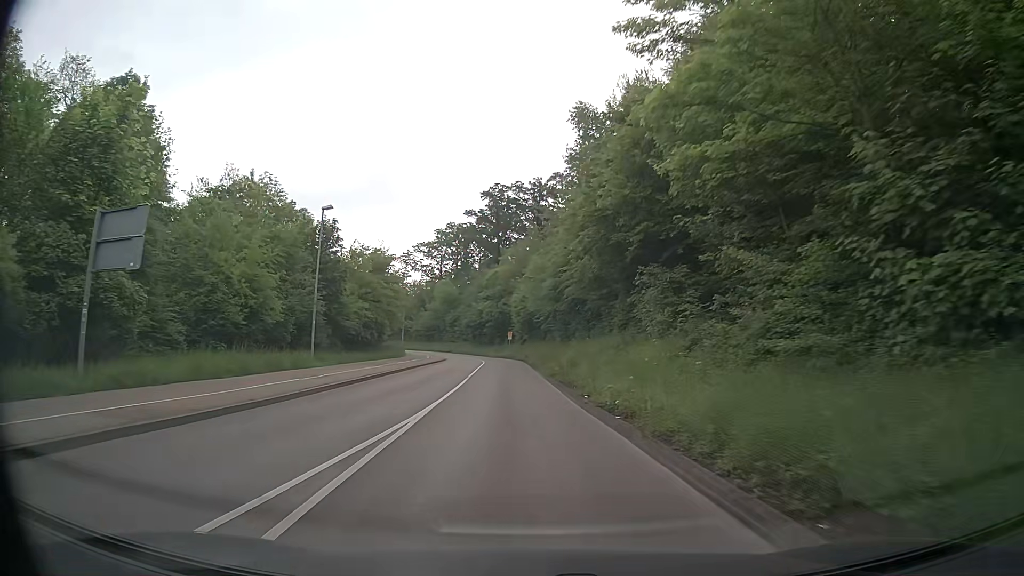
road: secondary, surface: asphalt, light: Day
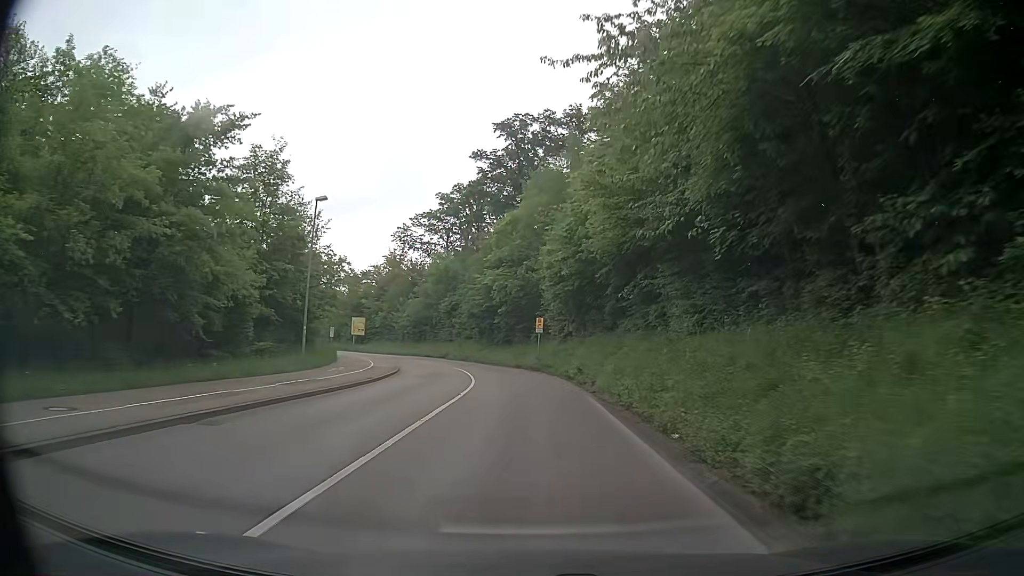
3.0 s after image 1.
(-1.1, +37.7) m; -2°
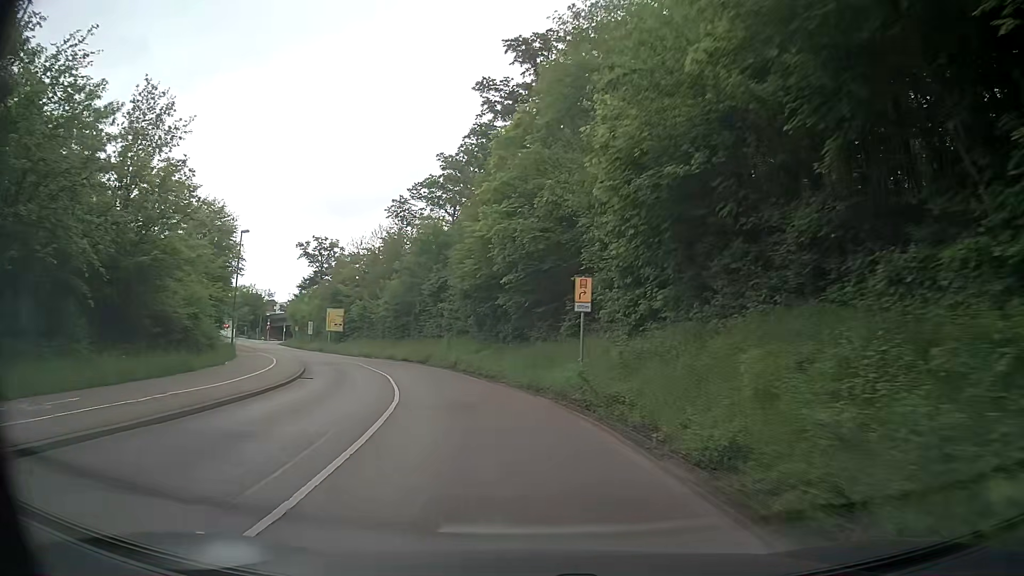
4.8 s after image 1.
(-0.1, +23.0) m; -2°
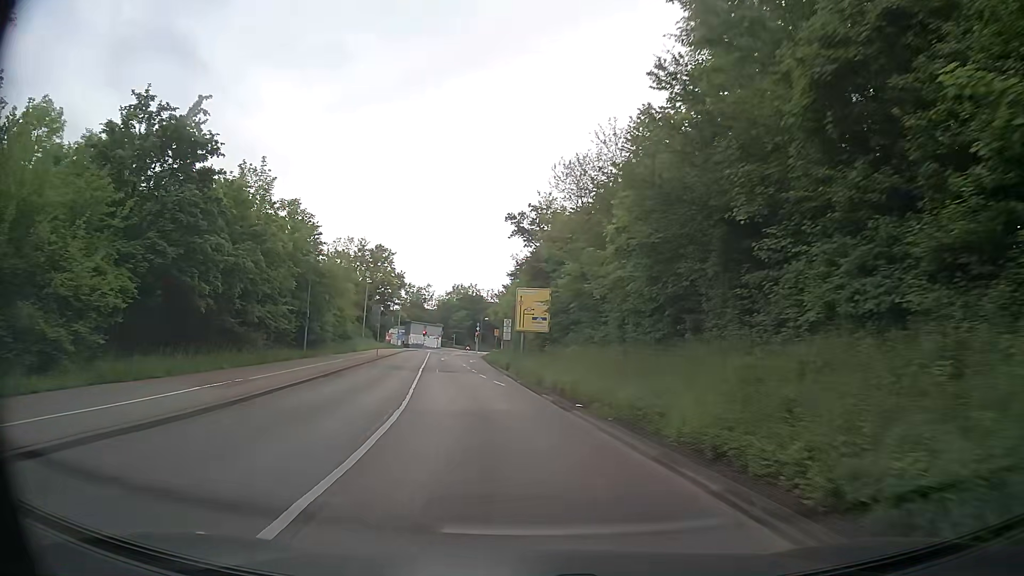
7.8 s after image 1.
(-7.1, +37.3) m; -22°
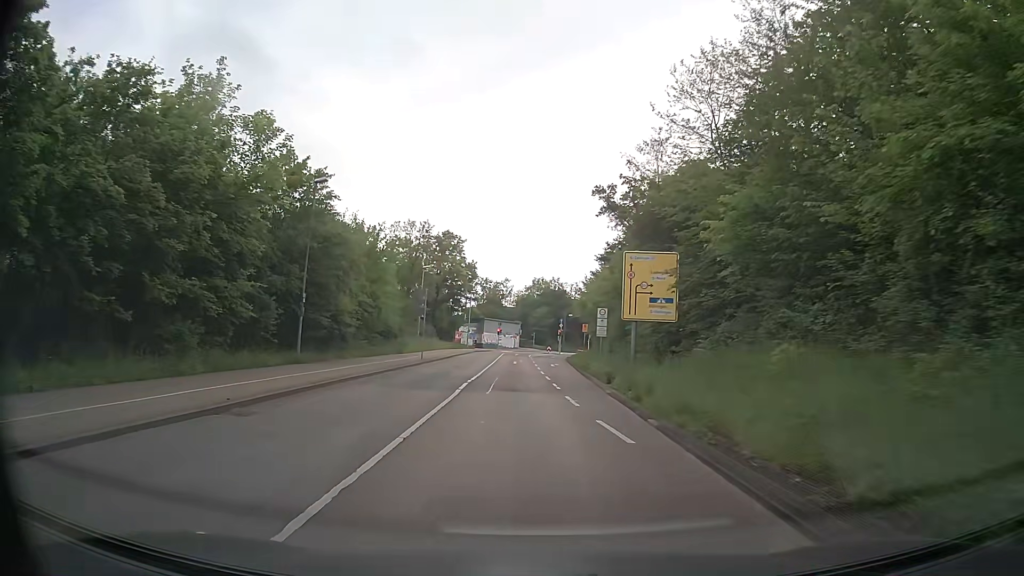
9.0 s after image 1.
(-1.2, +15.2) m; -7°
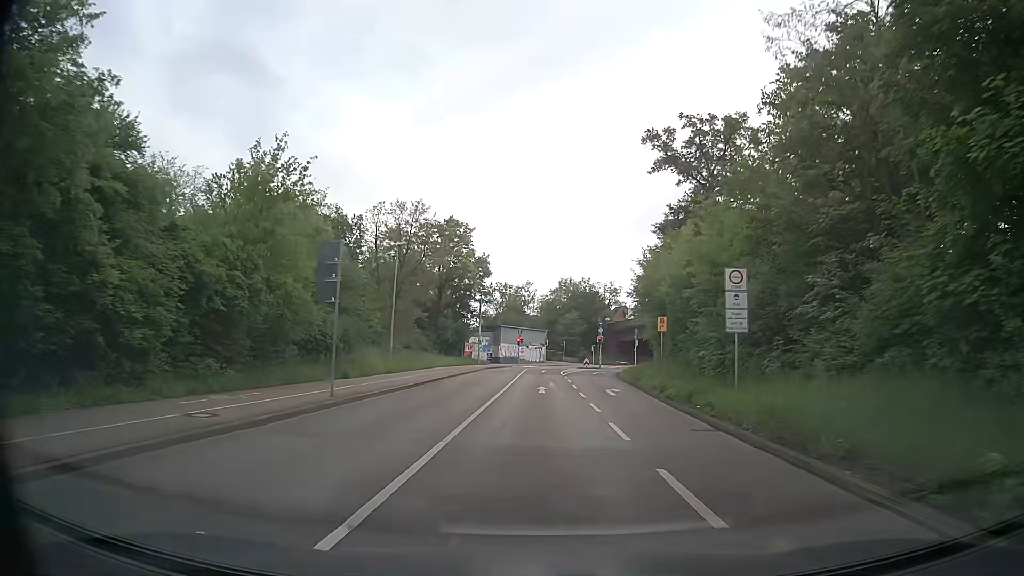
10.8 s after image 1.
(-0.6, +22.6) m; -2°
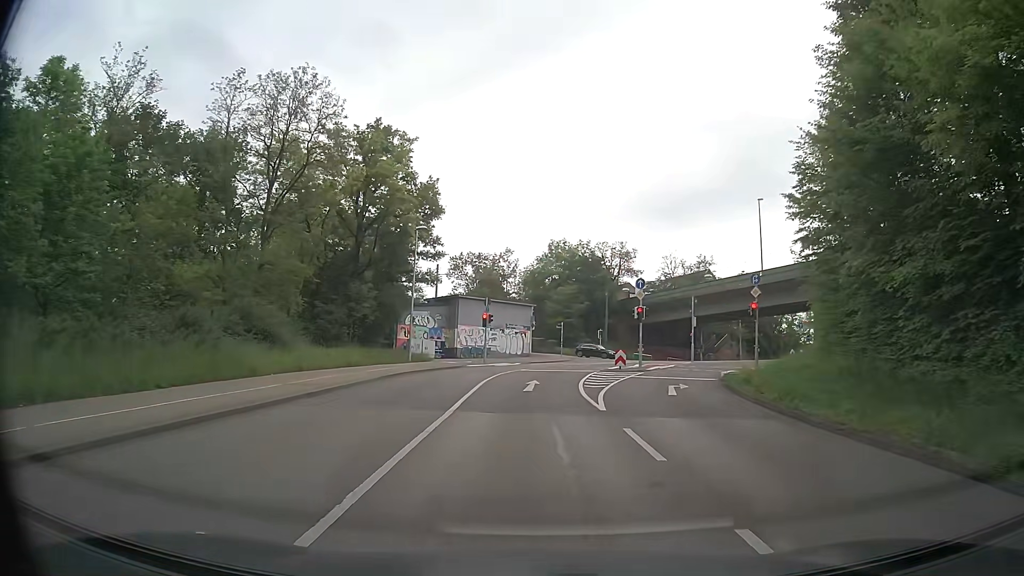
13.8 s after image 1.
(0.0, +33.9) m; +1°
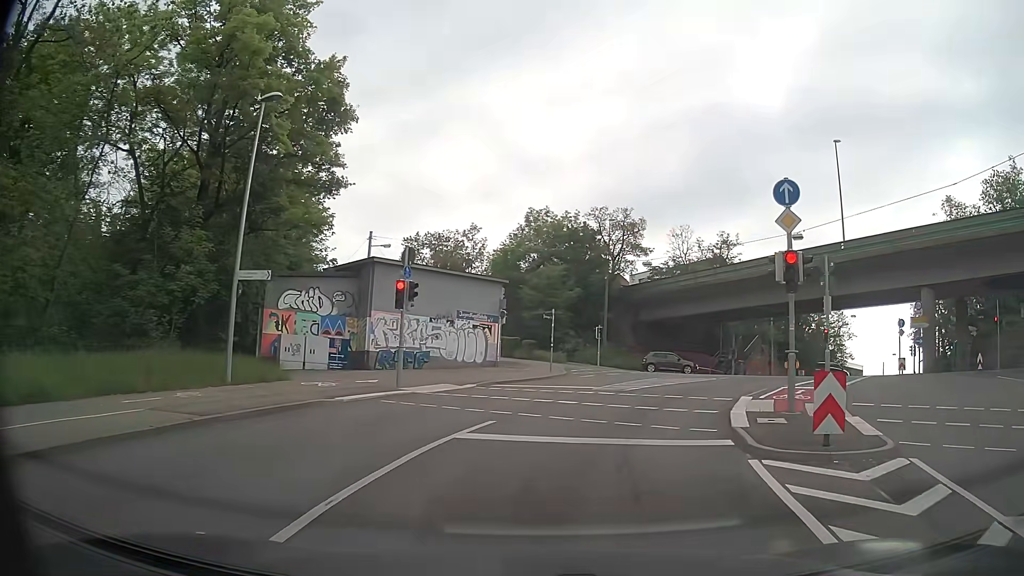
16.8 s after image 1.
(0.0, +22.5) m; +2°
